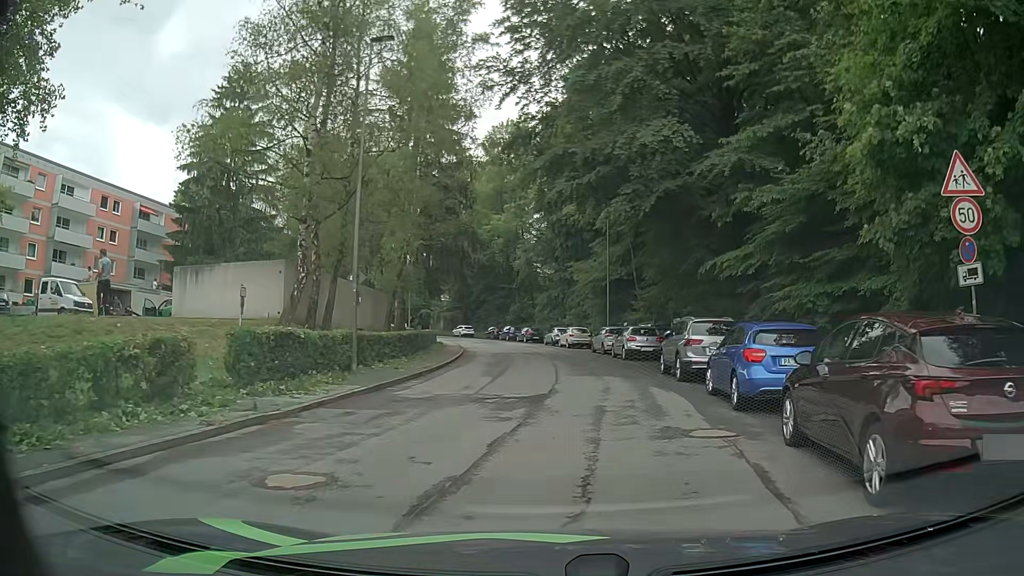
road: residential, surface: asphalt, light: Day
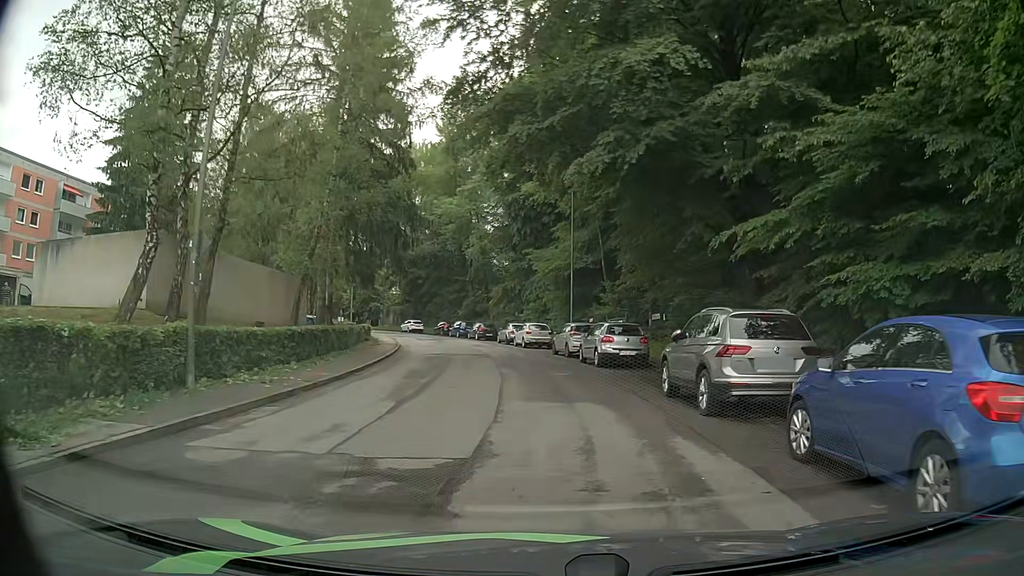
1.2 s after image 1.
(+0.2, +7.3) m; +4°
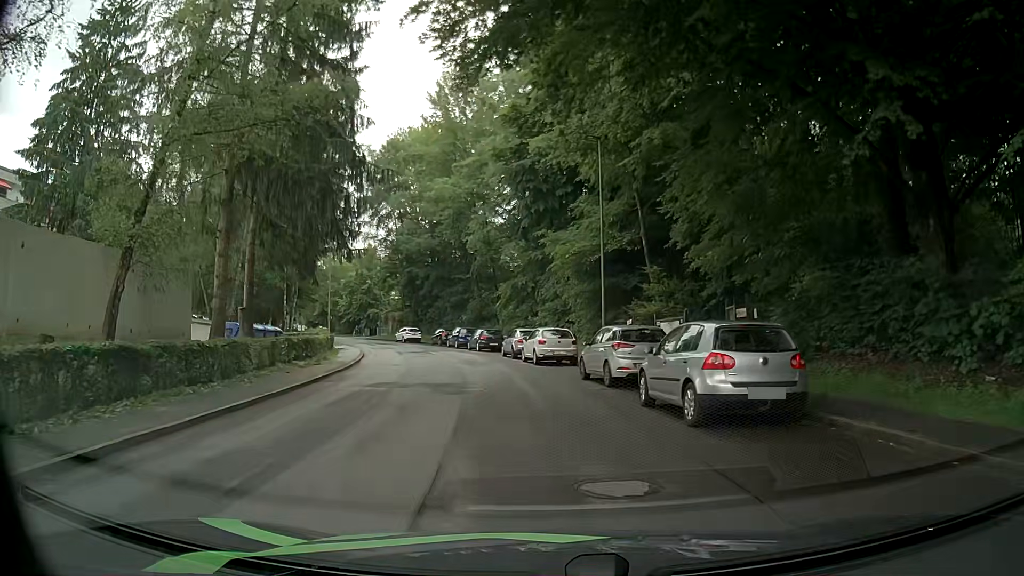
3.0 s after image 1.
(-0.1, +12.8) m; -2°
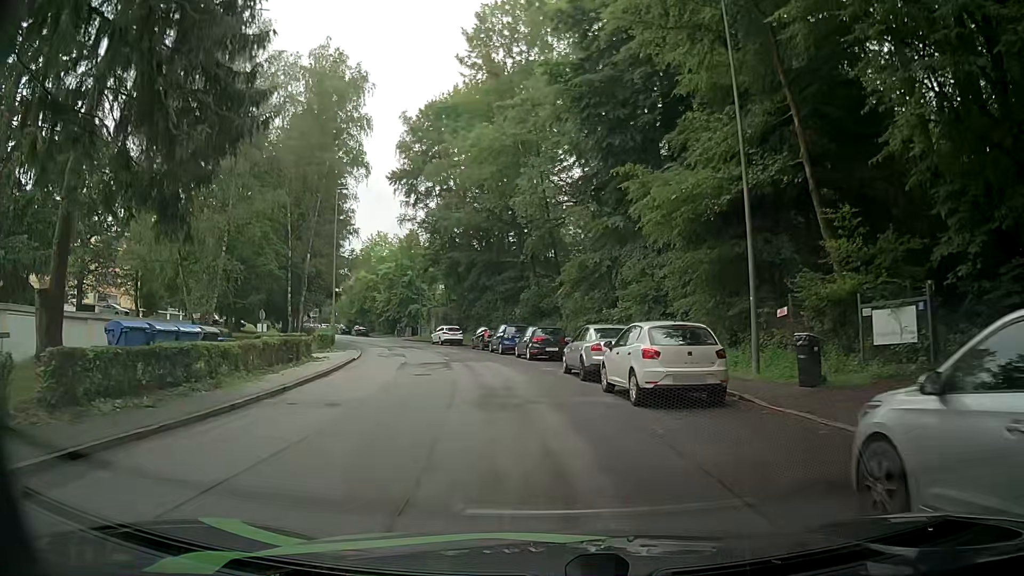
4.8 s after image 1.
(-0.5, +14.6) m; -4°
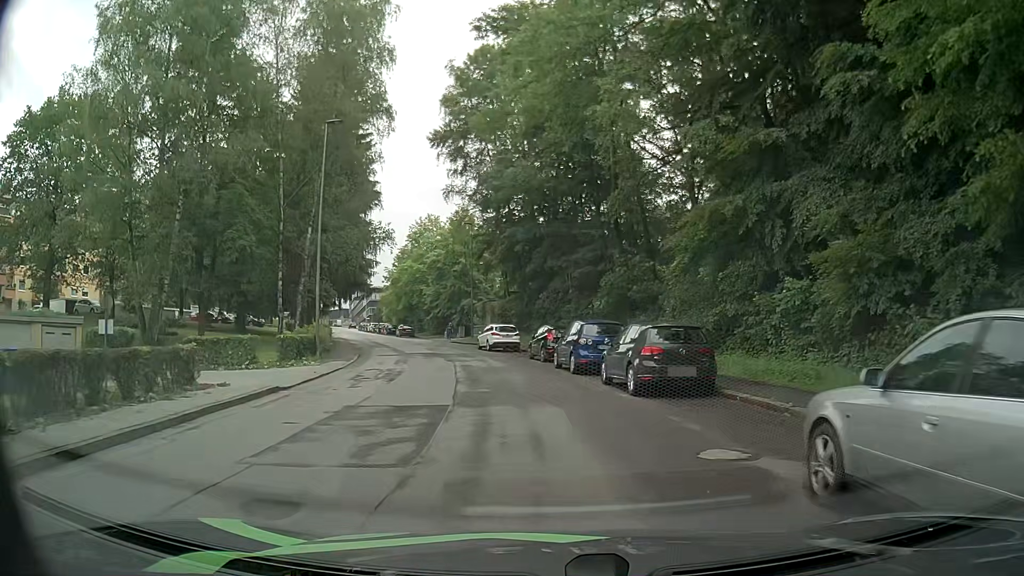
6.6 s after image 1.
(-1.0, +15.0) m; -7°
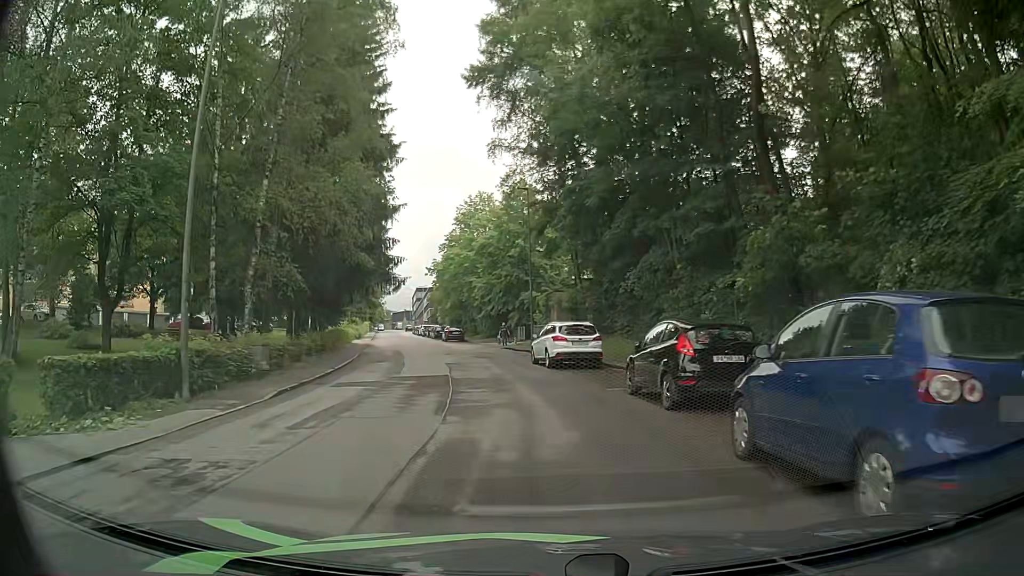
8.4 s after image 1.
(-0.7, +15.4) m; -6°
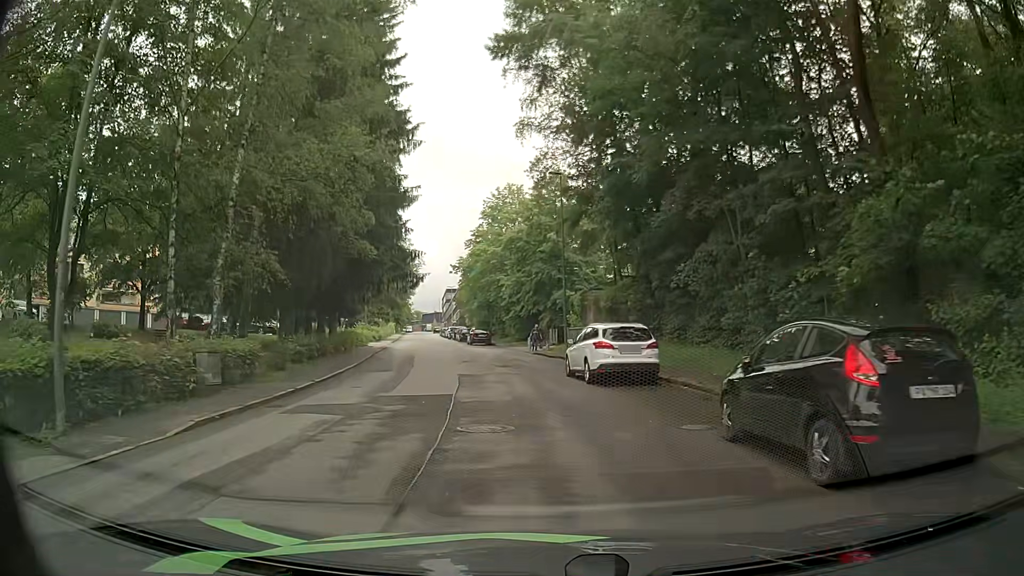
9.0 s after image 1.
(-0.1, +5.1) m; -1°
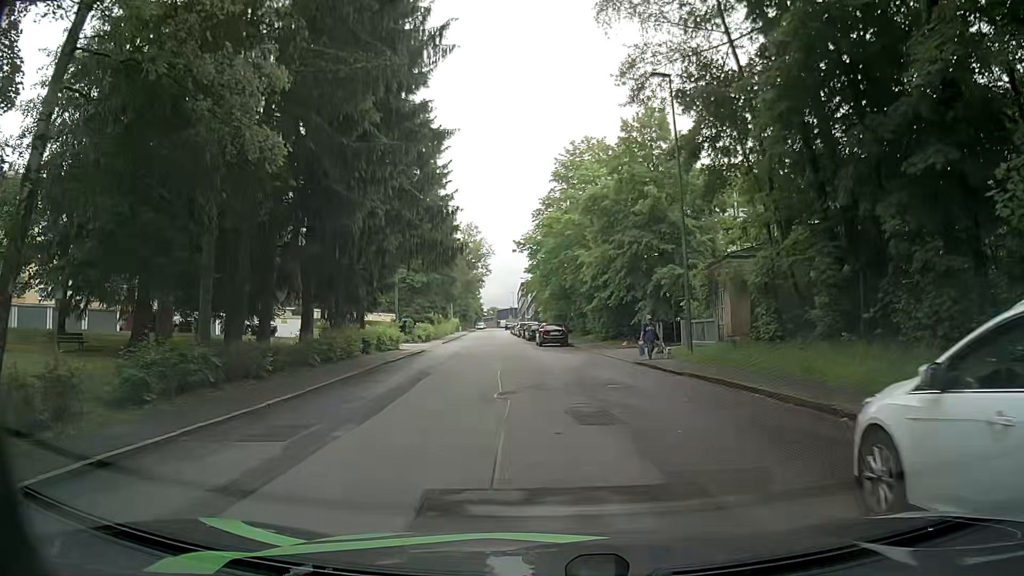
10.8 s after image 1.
(-1.2, +15.1) m; -8°
(0, +10) (-1, +20) (-1, +30) (-2, +40) (-3, +50) (-4, +60) (-5, +70) (-6, +80) (-6, +90) (-7, +100) m
